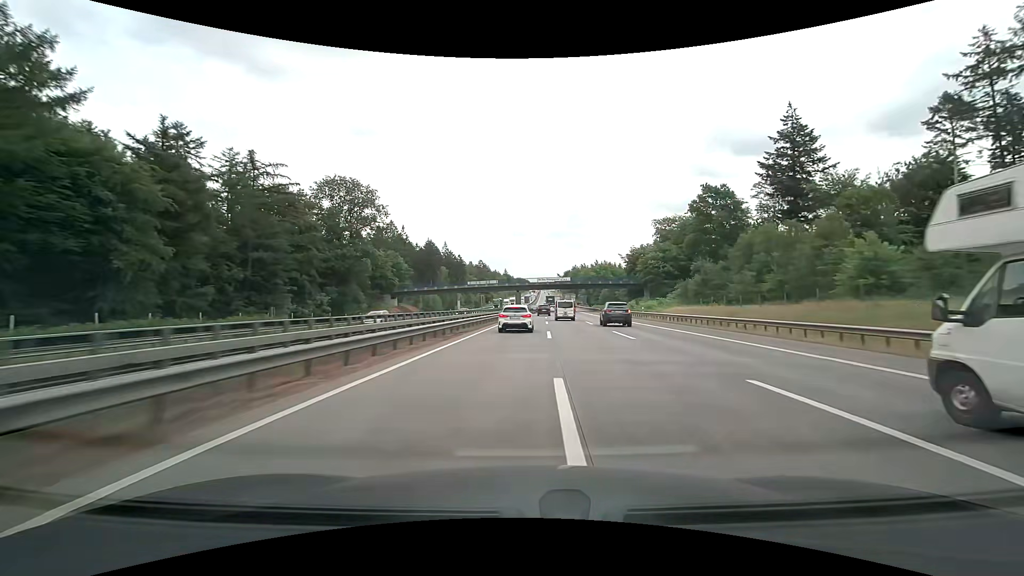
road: motorway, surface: concrete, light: Day
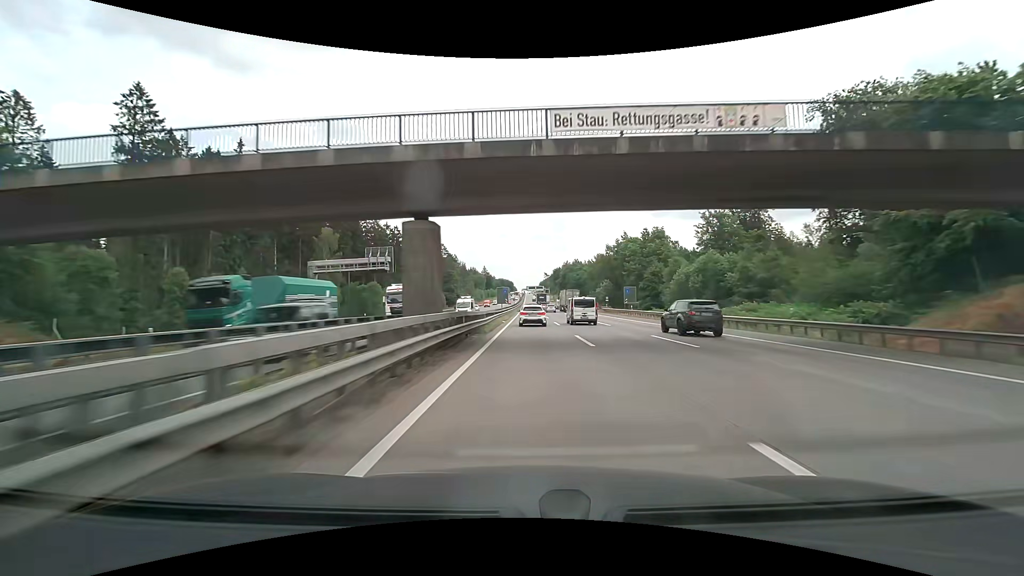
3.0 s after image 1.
(+1.4, +94.6) m; +2°
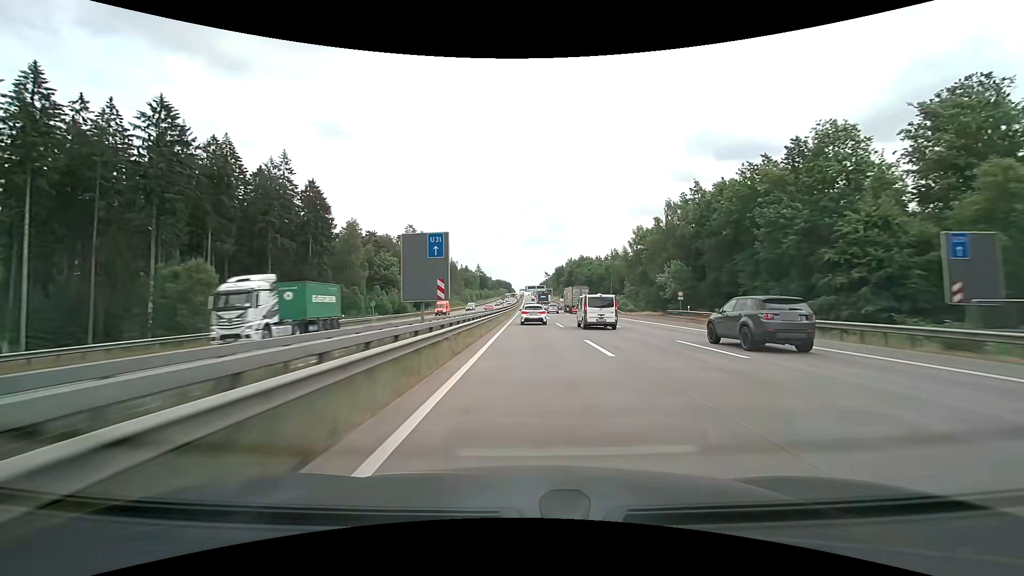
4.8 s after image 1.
(+0.3, +57.7) m; 0°
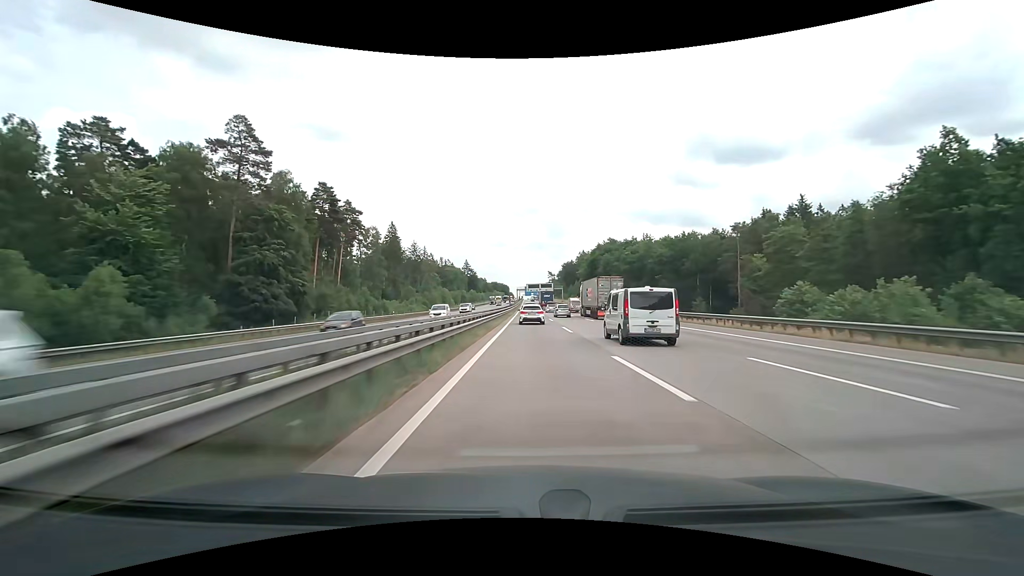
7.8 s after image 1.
(+0.1, +96.3) m; 0°
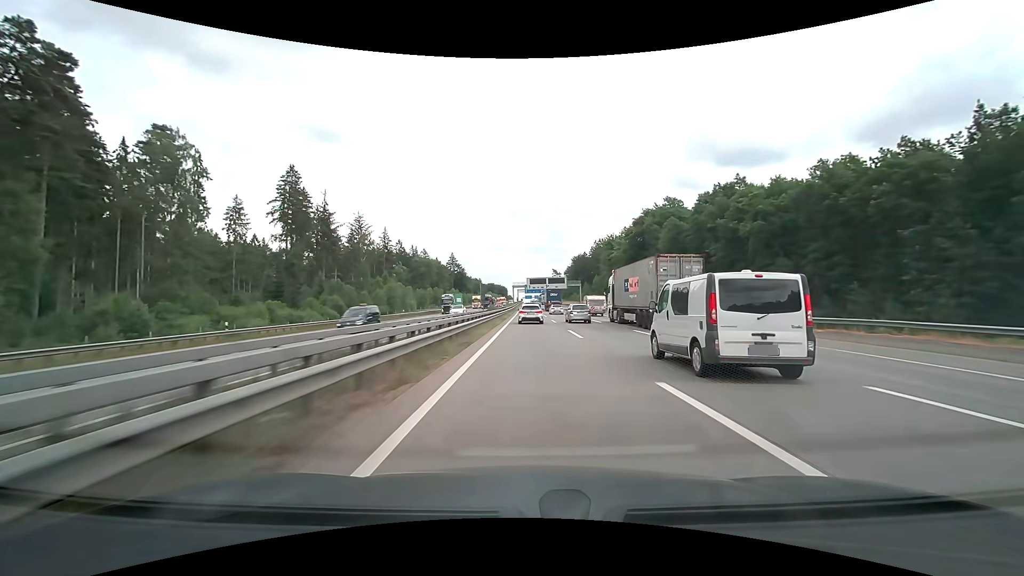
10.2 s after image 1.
(0.0, +76.6) m; 0°
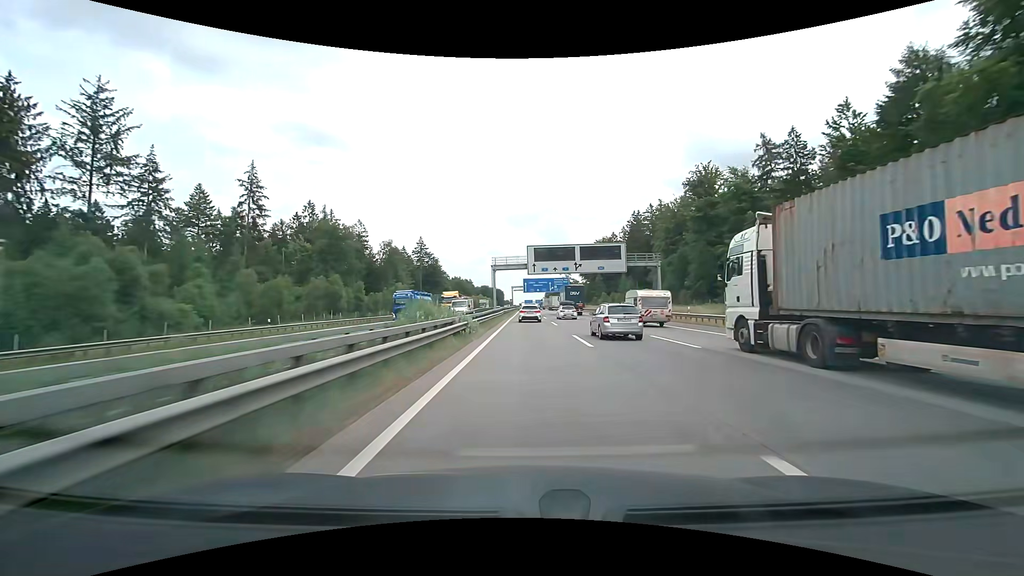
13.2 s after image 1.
(+0.2, +94.2) m; 0°
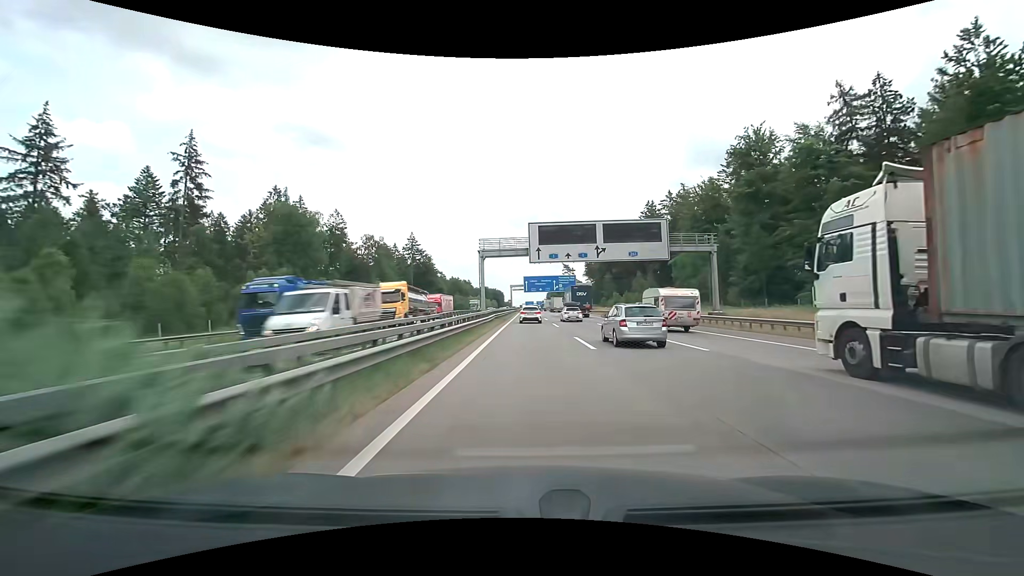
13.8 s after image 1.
(0.0, +18.7) m; 0°
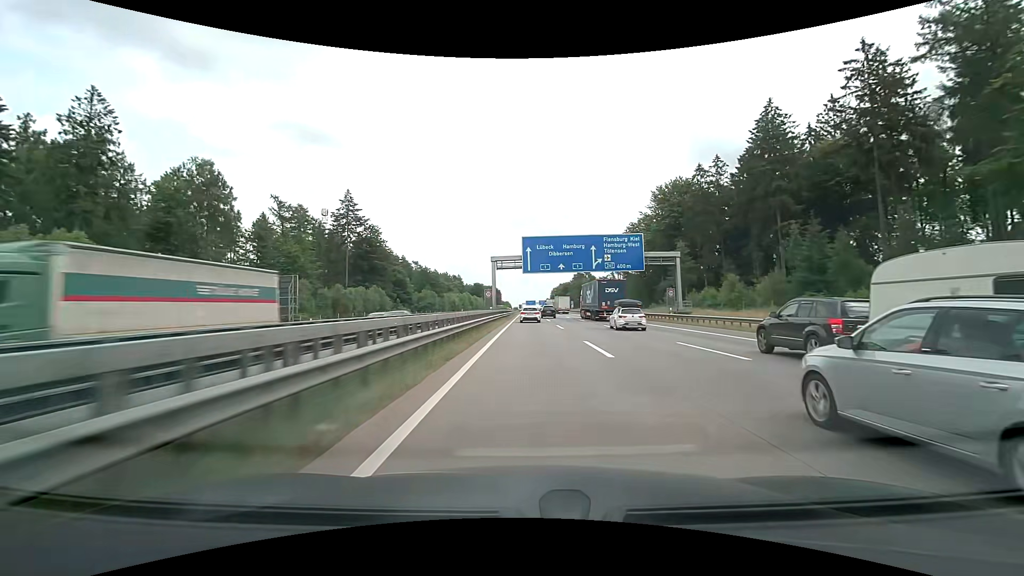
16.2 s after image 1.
(-0.1, +74.5) m; 0°
(0, +10) (0, +20) (0, +30) (0, +40) (0, +50) (0, +60) (0, +70) (0, +80) (0, +90) (0, +100) m
